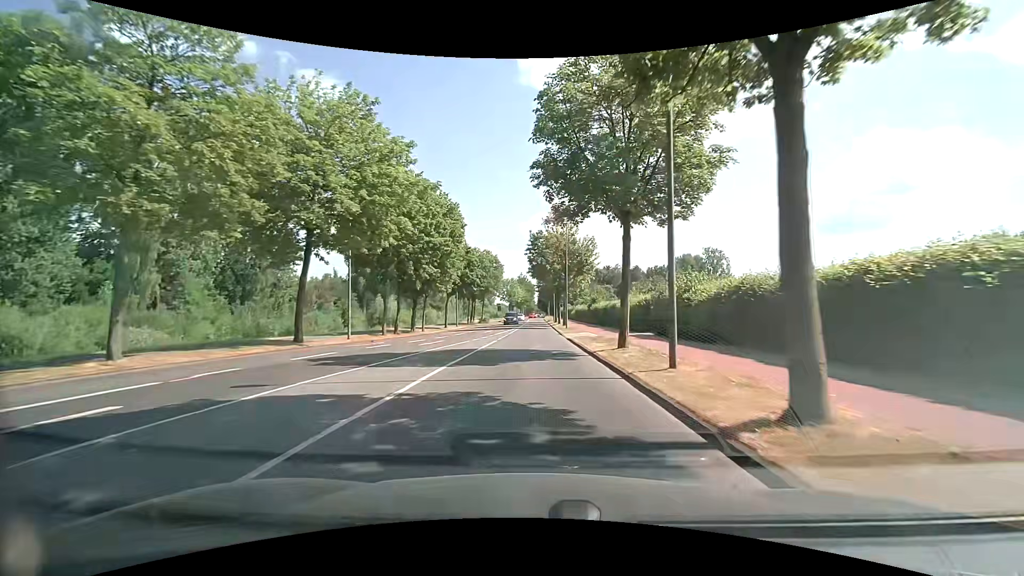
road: secondary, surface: asphalt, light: Day
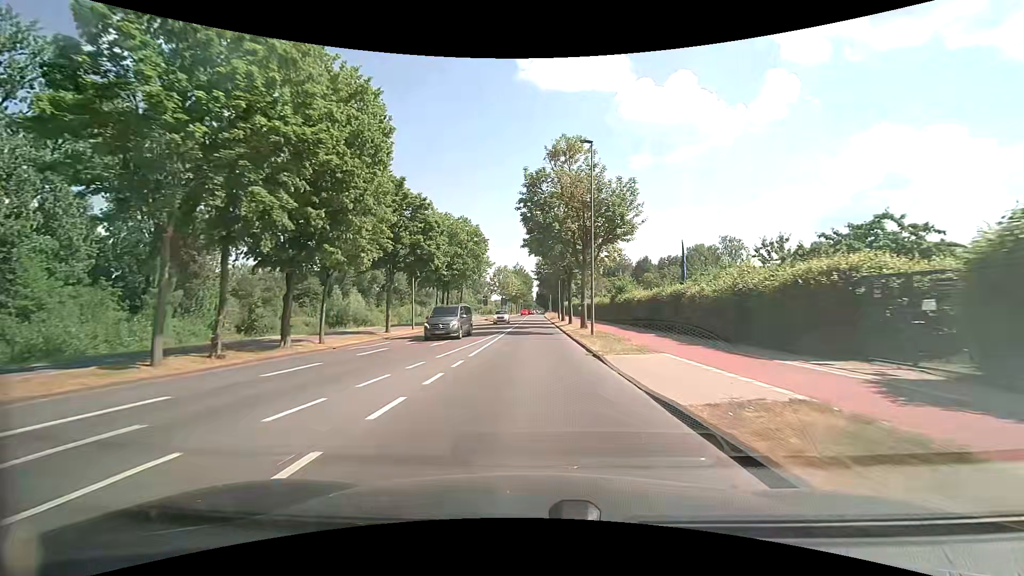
(+0.2, +22.2) m; +1°
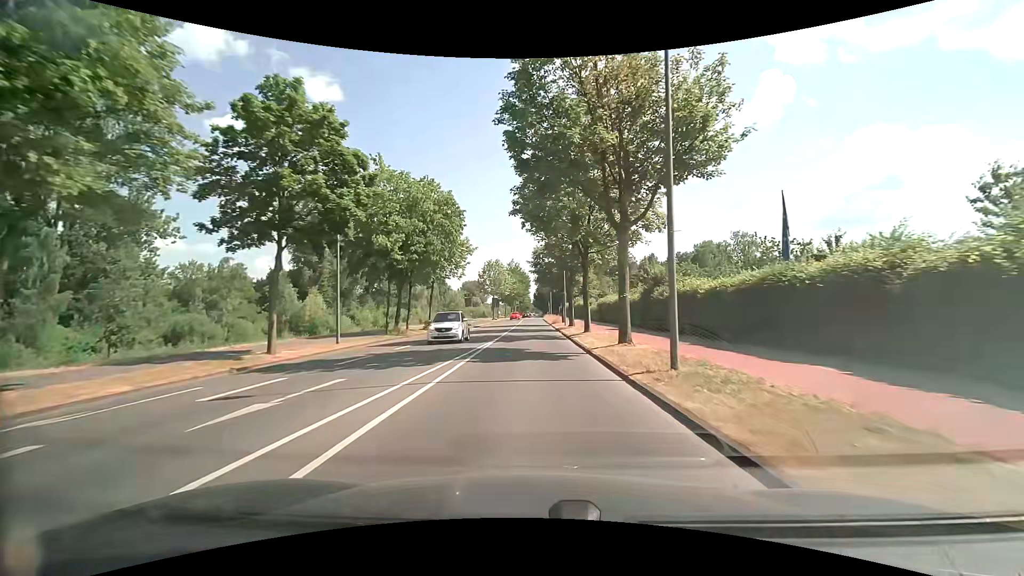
(0.0, +15.2) m; 0°
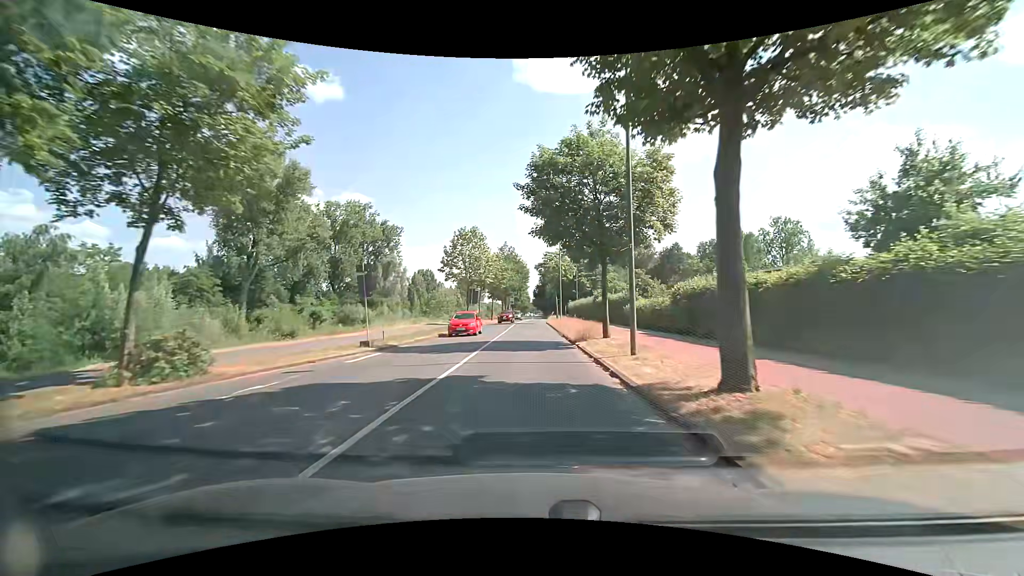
(-0.1, +31.0) m; 0°
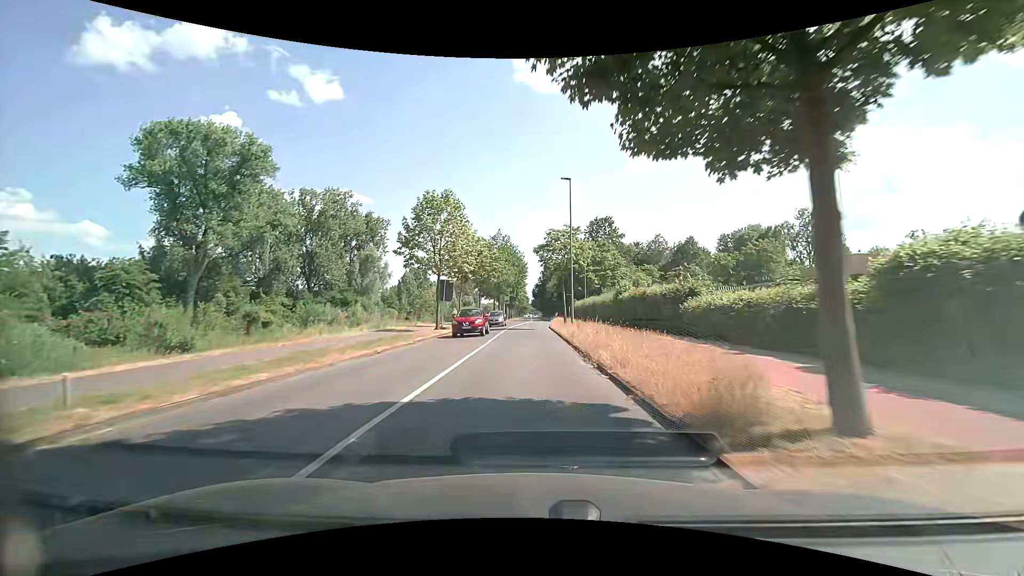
(-0.1, +15.5) m; 0°
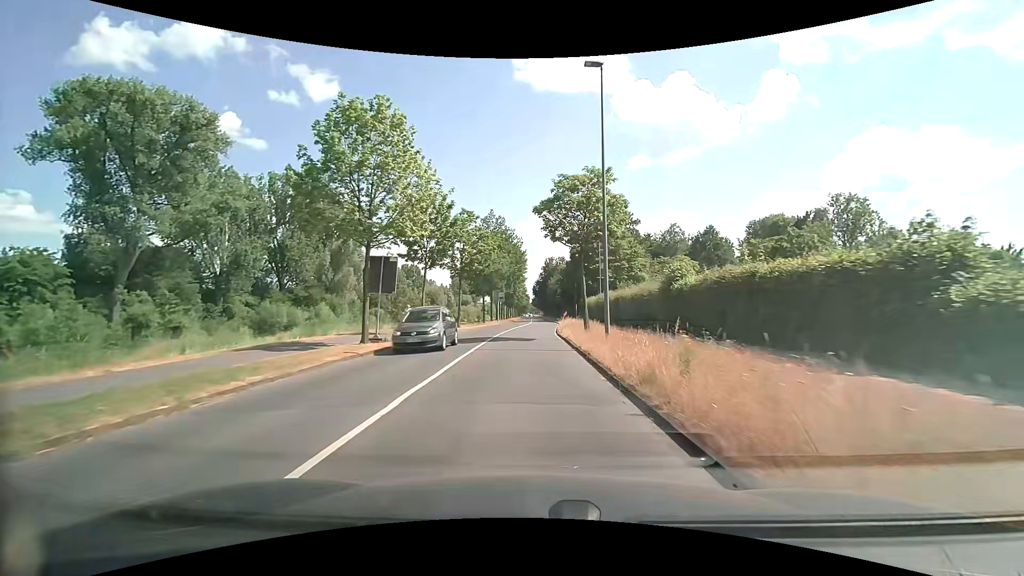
(0.0, +15.3) m; 0°
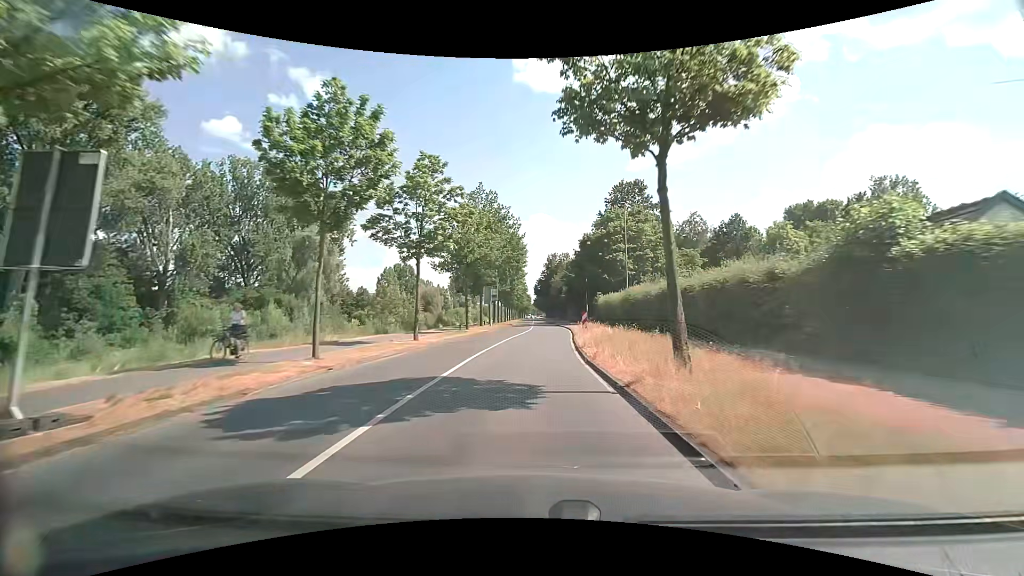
(0.0, +15.0) m; 0°
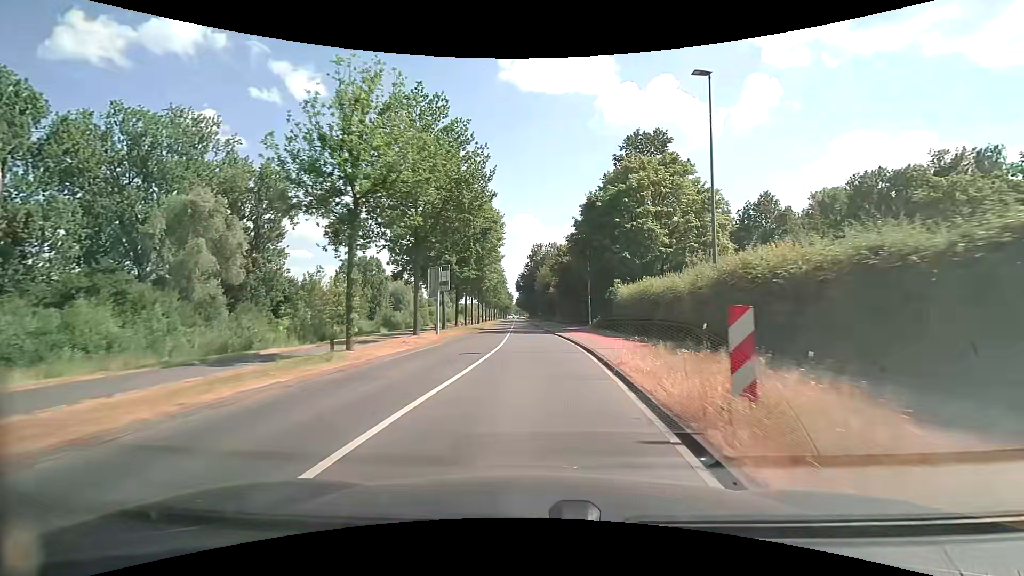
(+0.2, +22.4) m; +2°
(0, +10) (0, +20) (0, +30) (0, +40) (-1, +50) (-1, +60) (-1, +70) (-2, +80) (-2, +90) (-2, +100) m
